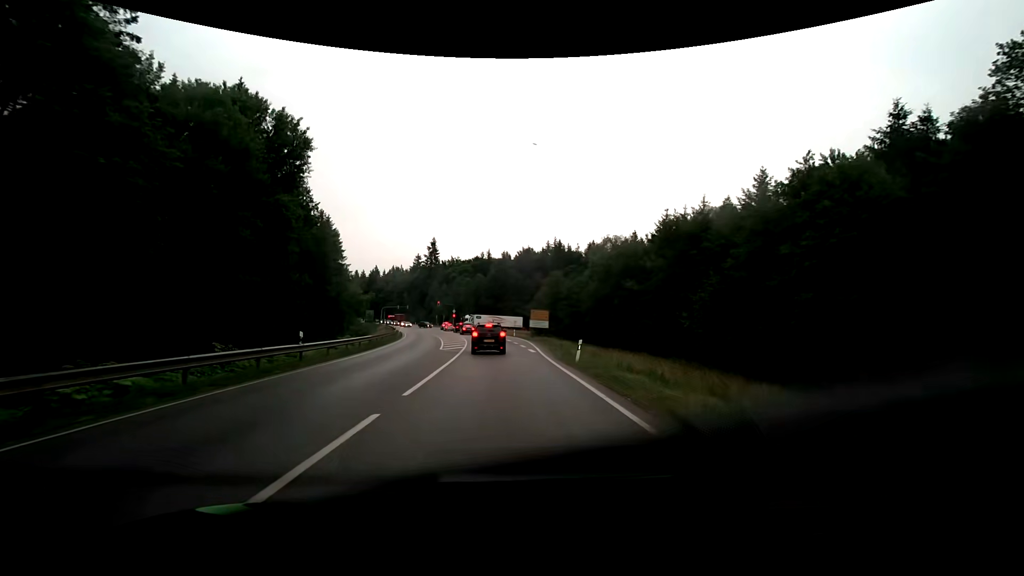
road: secondary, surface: asphalt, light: Day
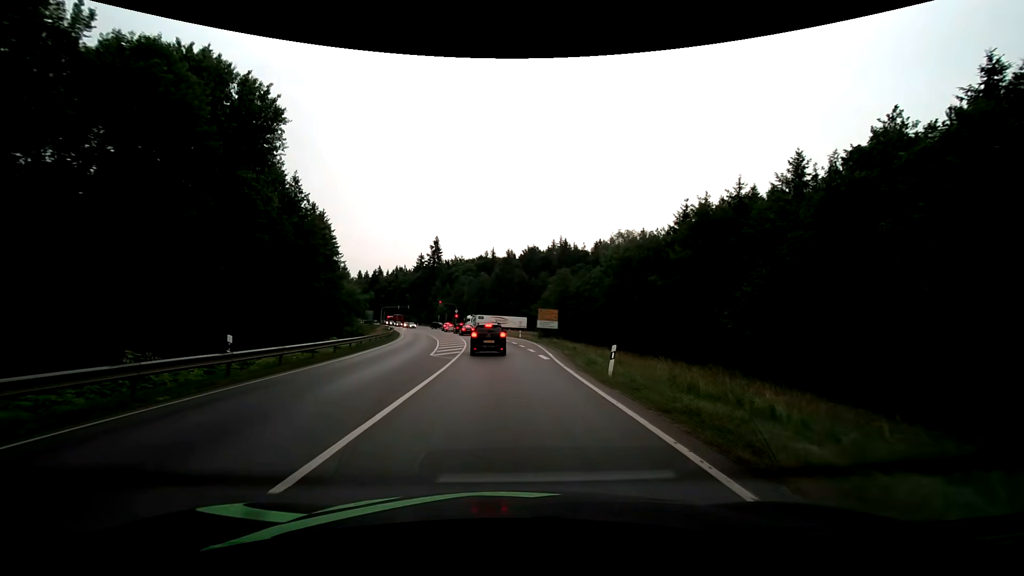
(0.0, +5.6) m; 0°
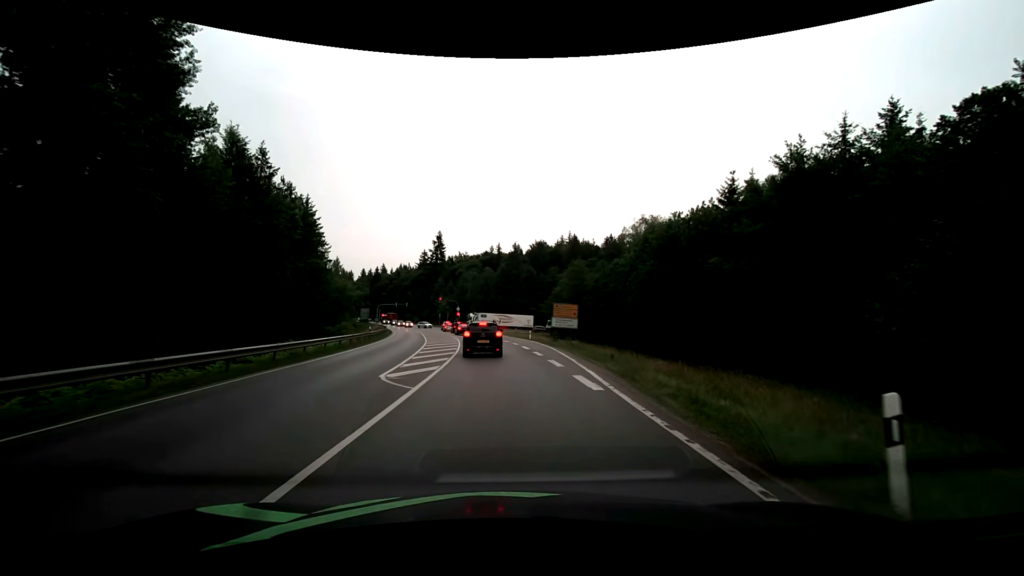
(-0.1, +10.8) m; -1°
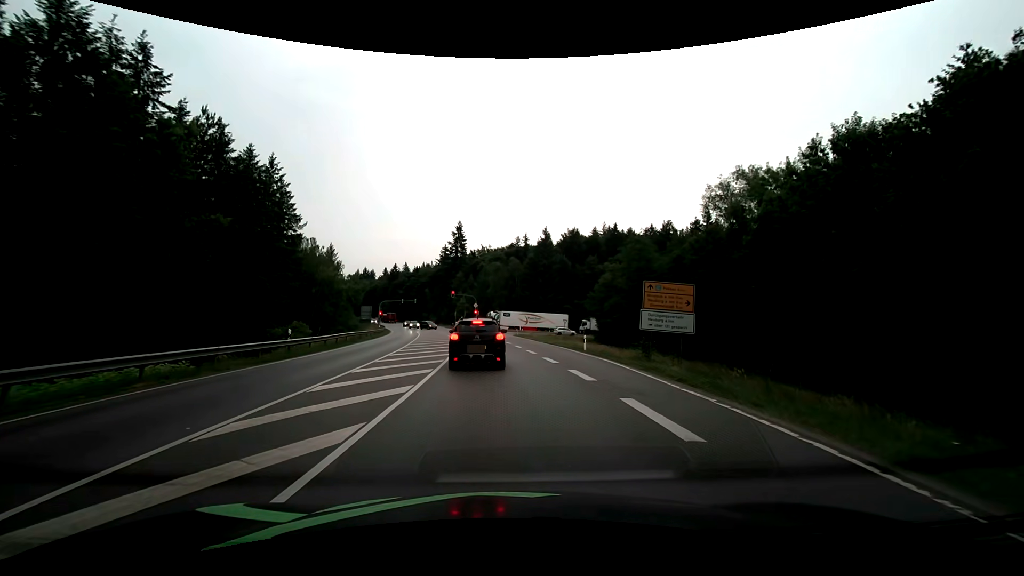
(-0.4, +22.7) m; -2°
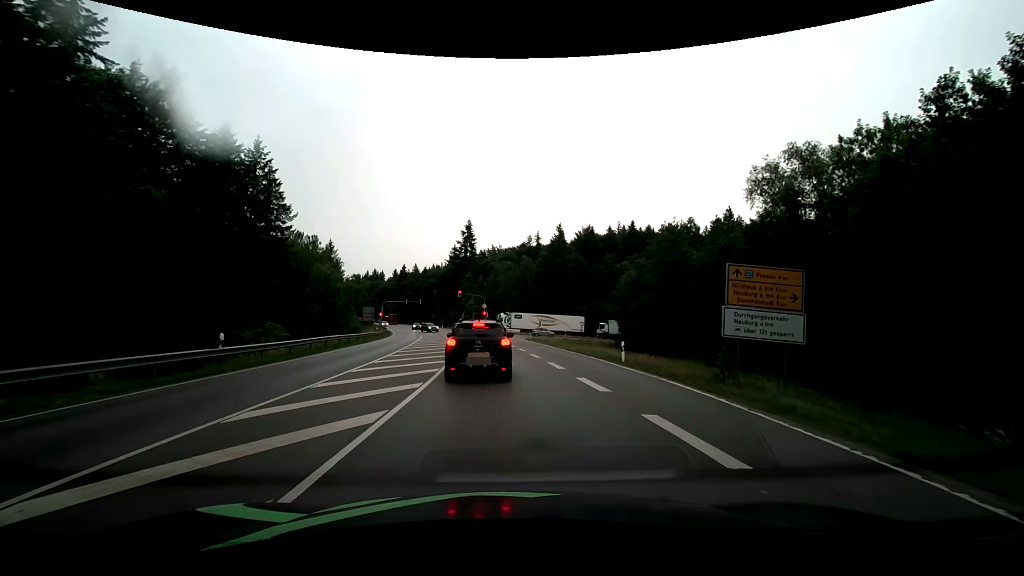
(-0.1, +7.1) m; -2°
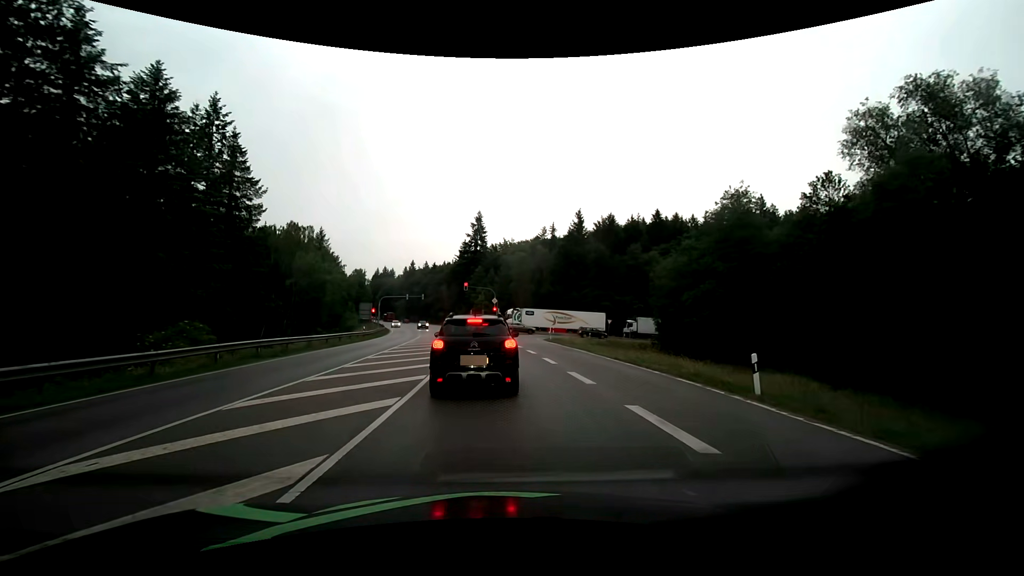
(-0.2, +11.2) m; 0°
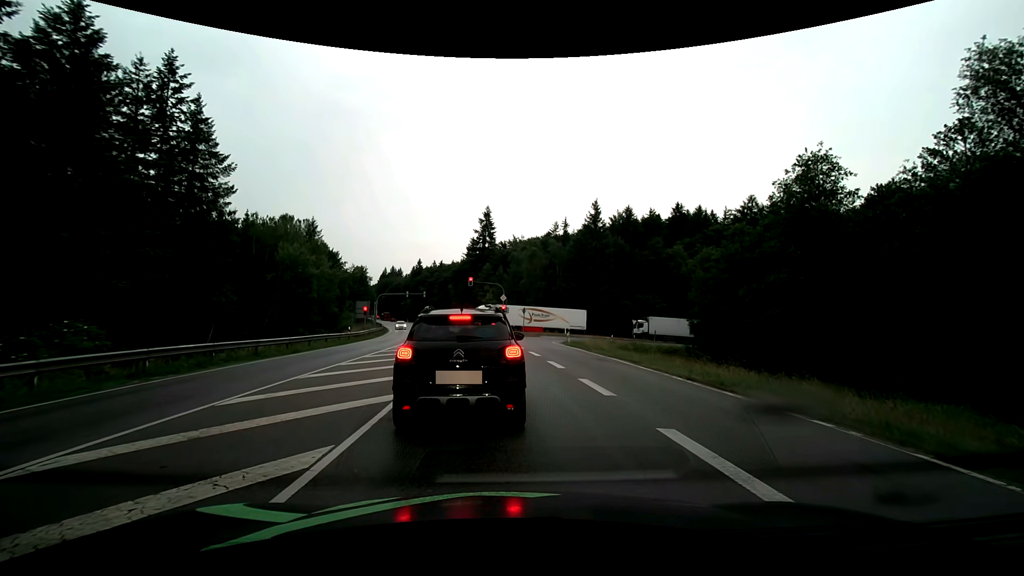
(-0.3, +7.6) m; -3°
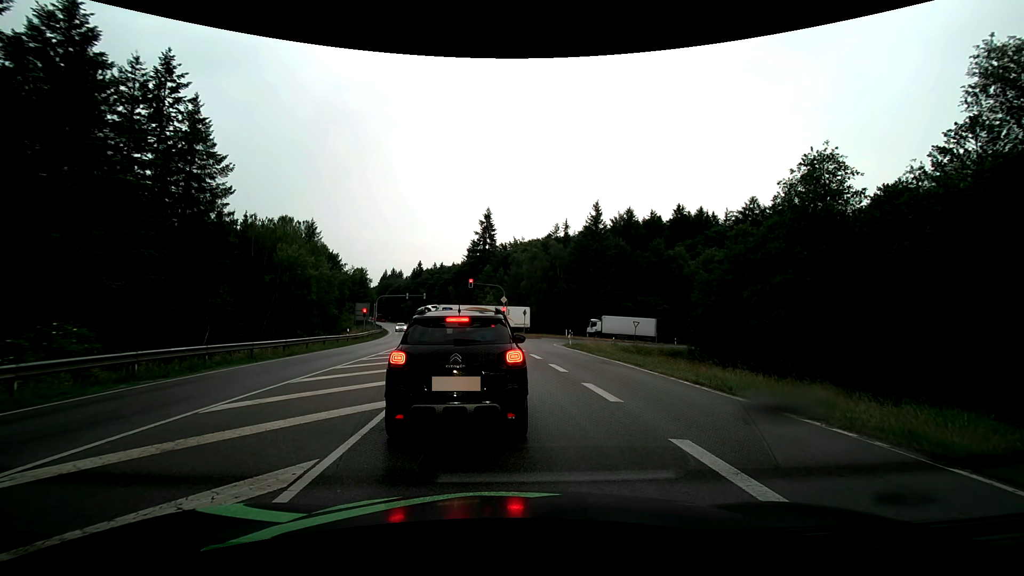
(0.0, +0.5) m; 0°
(0, +10) (-1, +20) (-1, +30) (-2, +40) (-3, +50) (-5, +60) (-6, +70) (-8, +79) (-10, +89) (-12, +99) m
